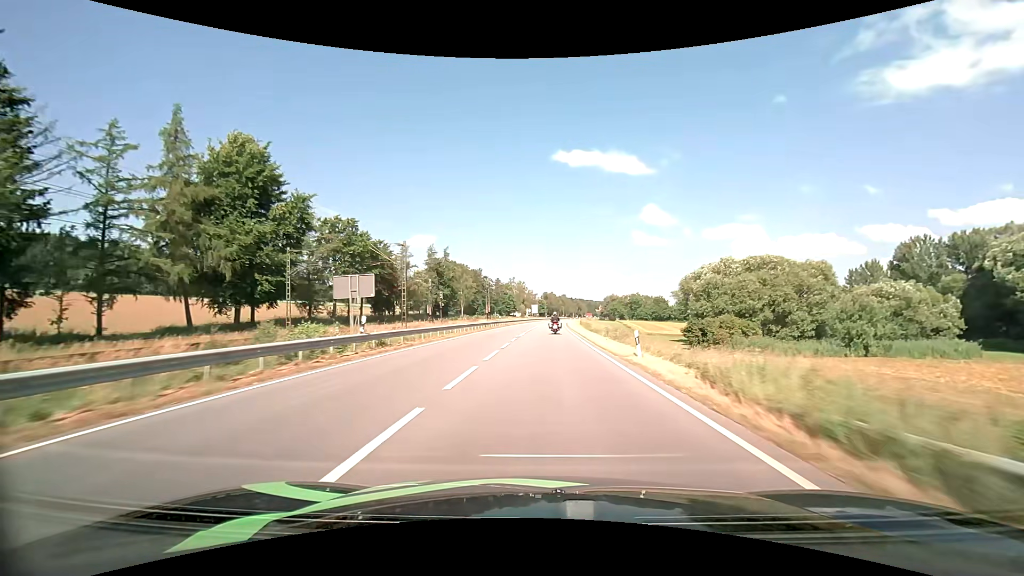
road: primary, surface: asphalt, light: Day
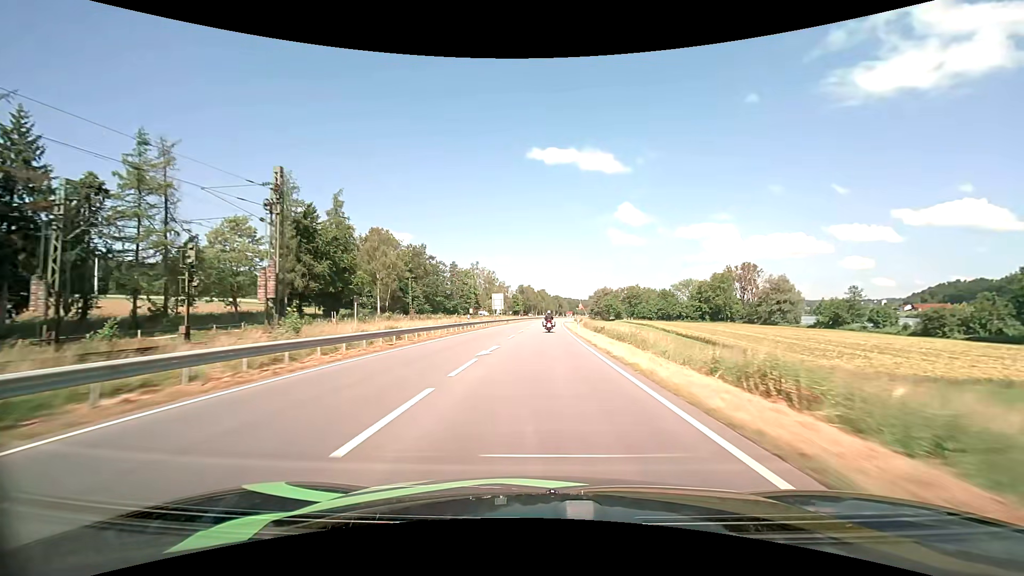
(+1.8, +70.5) m; +3°
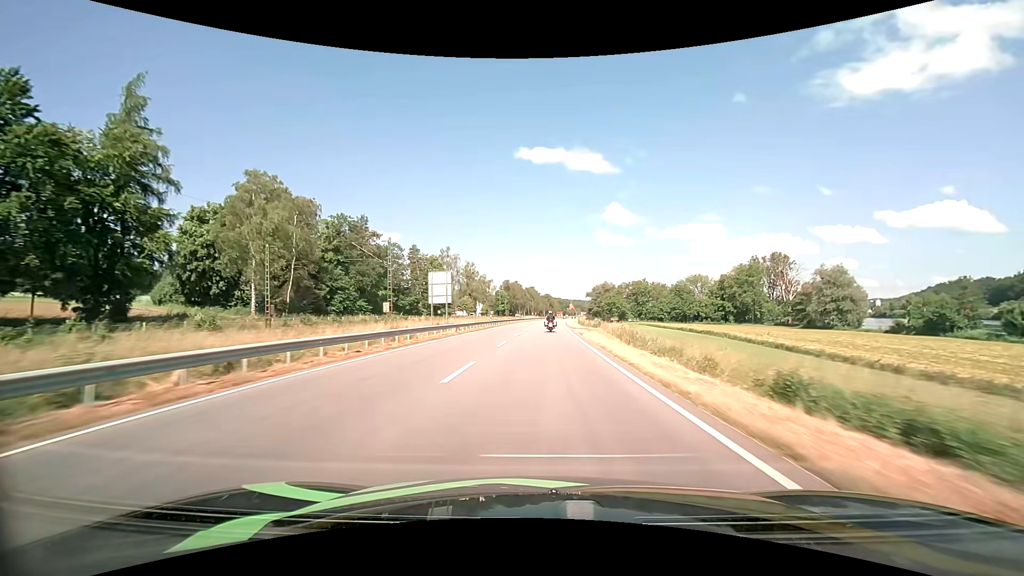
(+0.4, +42.3) m; +1°
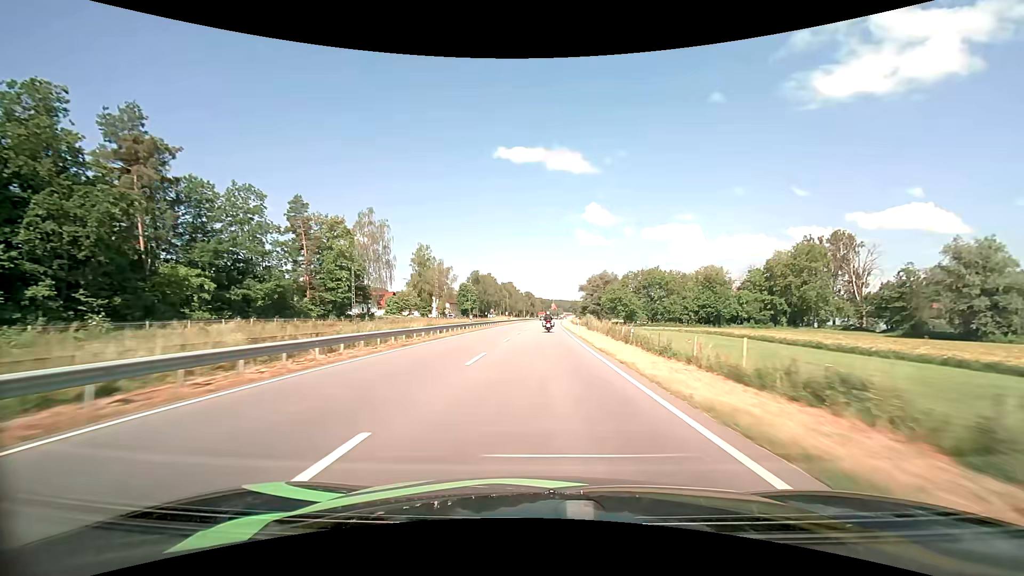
(+1.1, +55.7) m; +2°
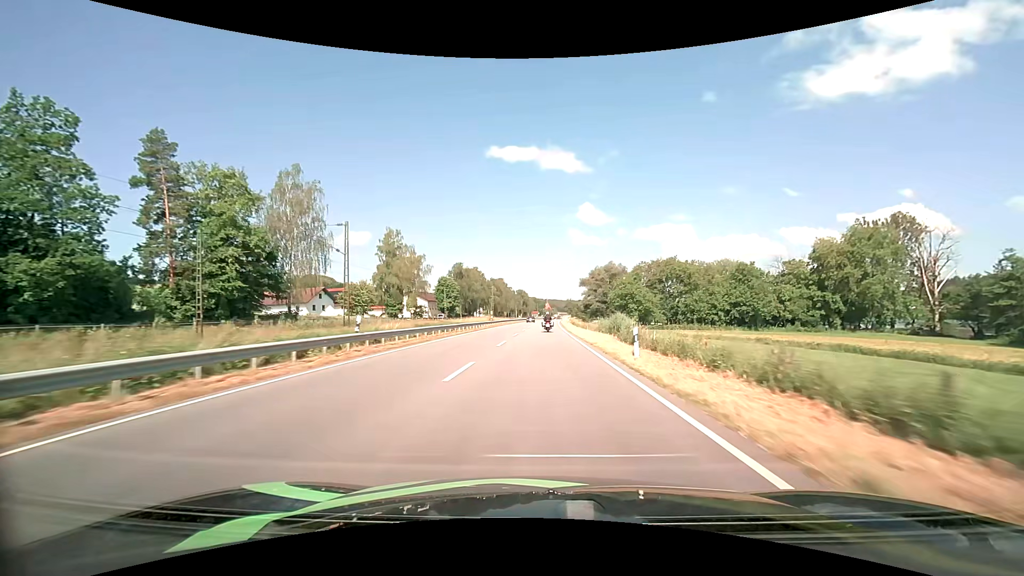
(+0.1, +27.6) m; +1°
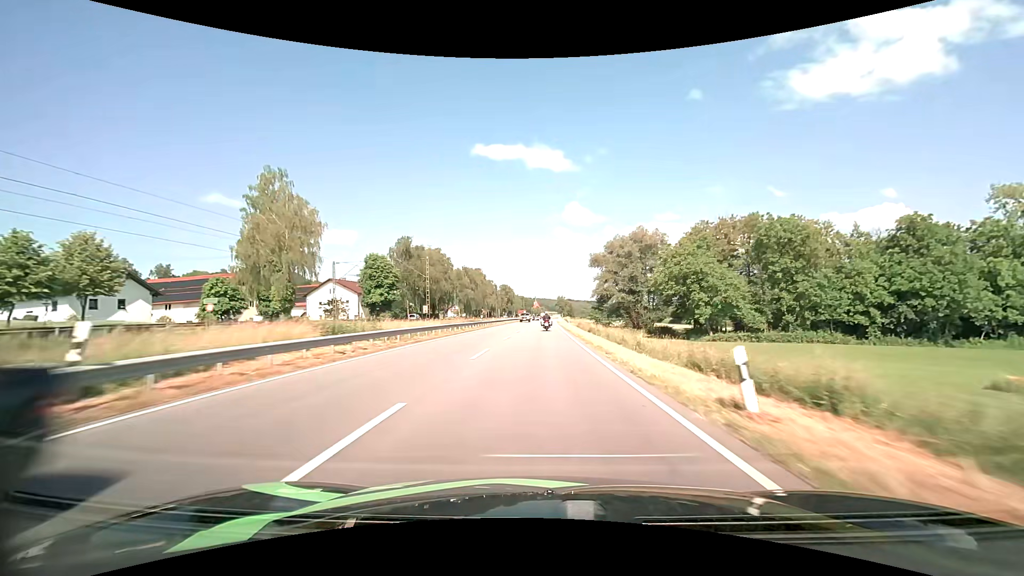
(+0.8, +55.2) m; +1°
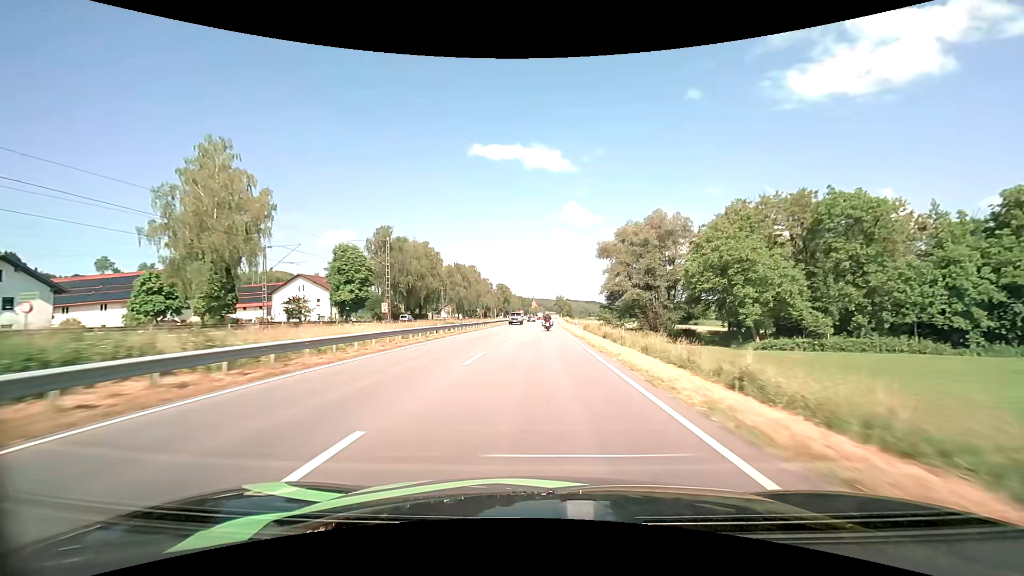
(0.0, +13.9) m; 0°
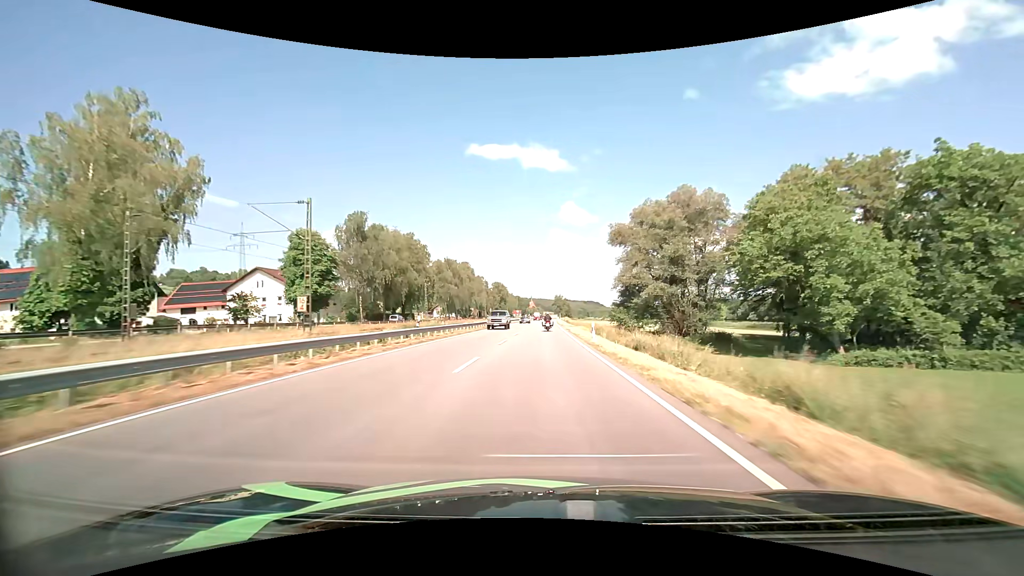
(0.0, +13.9) m; 0°
(0, +10) (0, +20) (0, +30) (0, +40) (0, +50) (+1, +60) (+1, +70) (+1, +80) (+1, +90) (+2, +100) m
